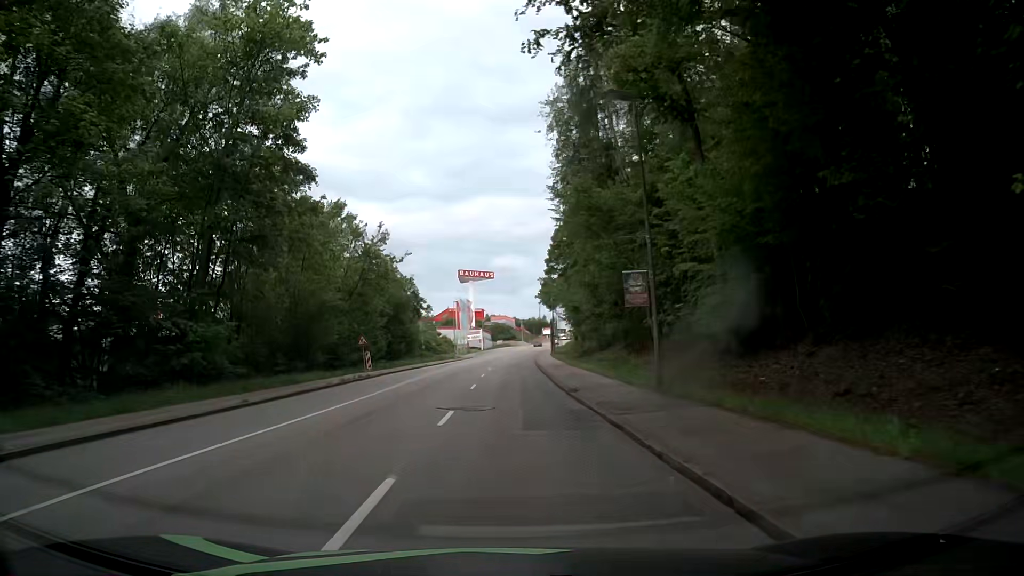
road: tertiary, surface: asphalt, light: Day
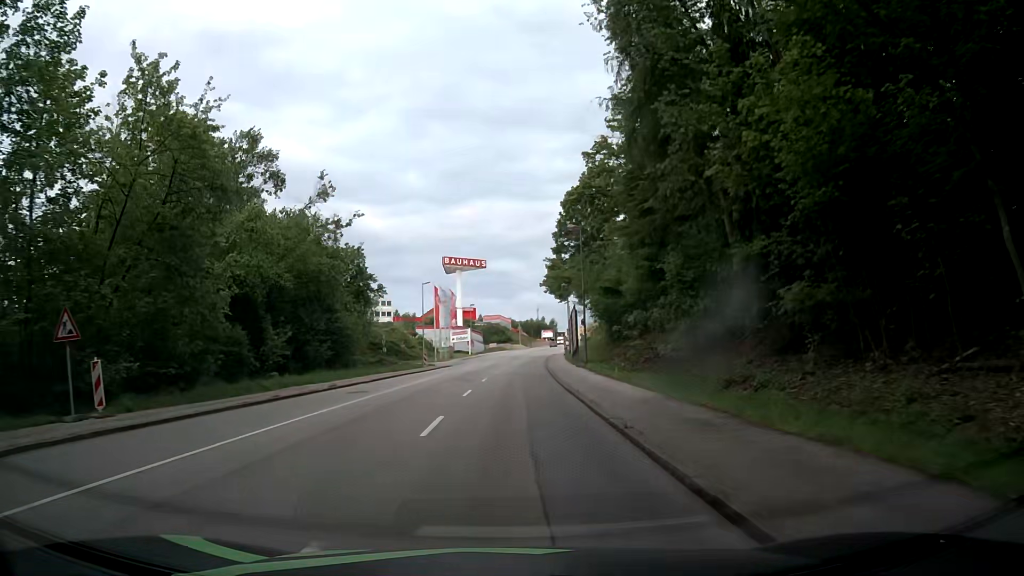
(+0.1, +30.4) m; 0°
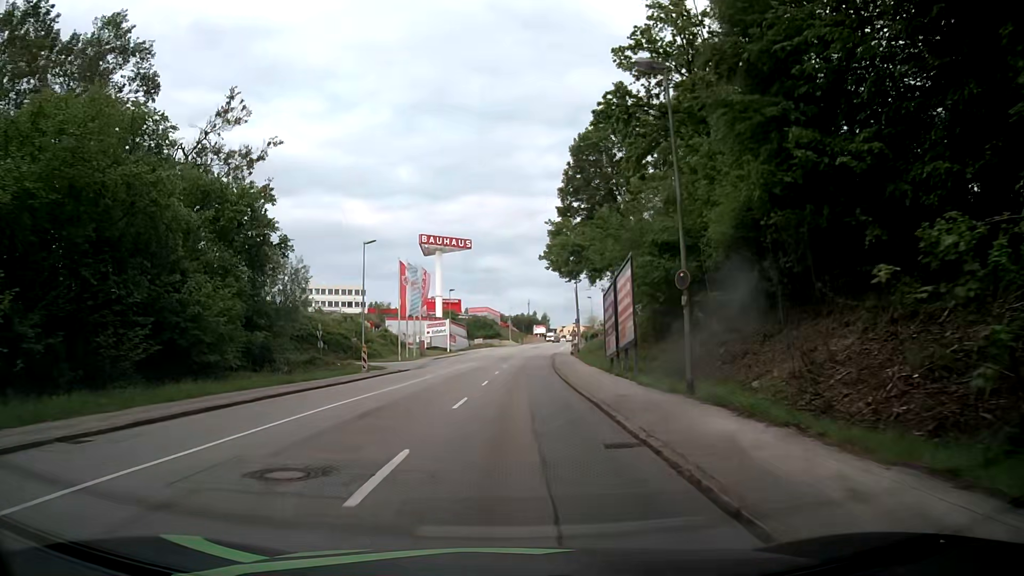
(+0.2, +22.8) m; +2°
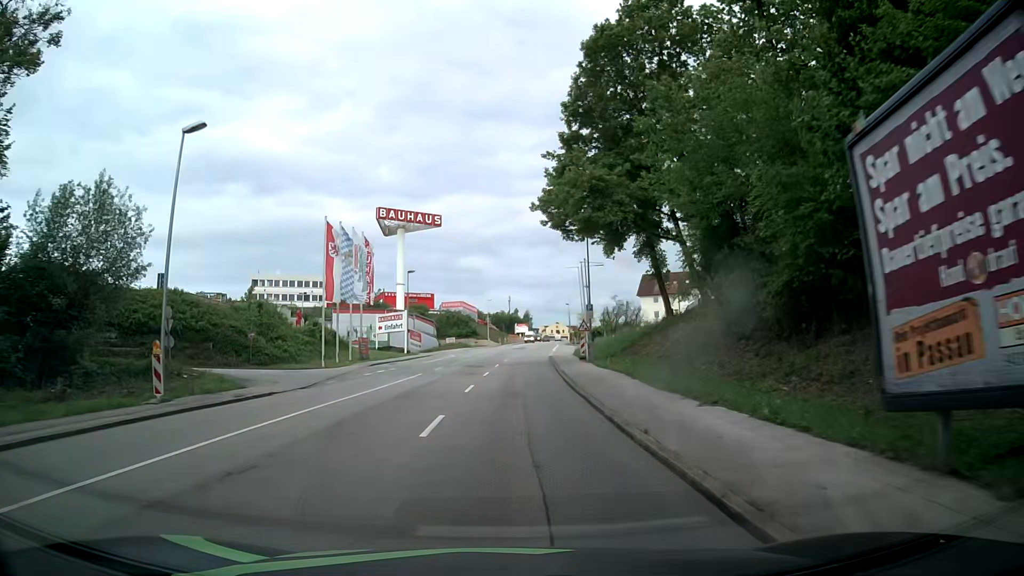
(+0.1, +22.9) m; +1°
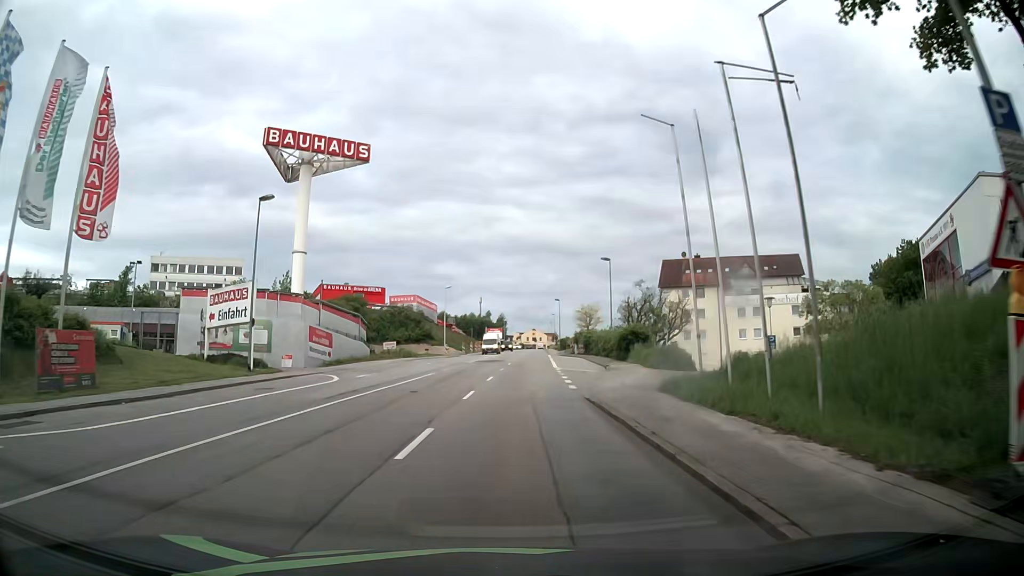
(+0.8, +38.0) m; +2°
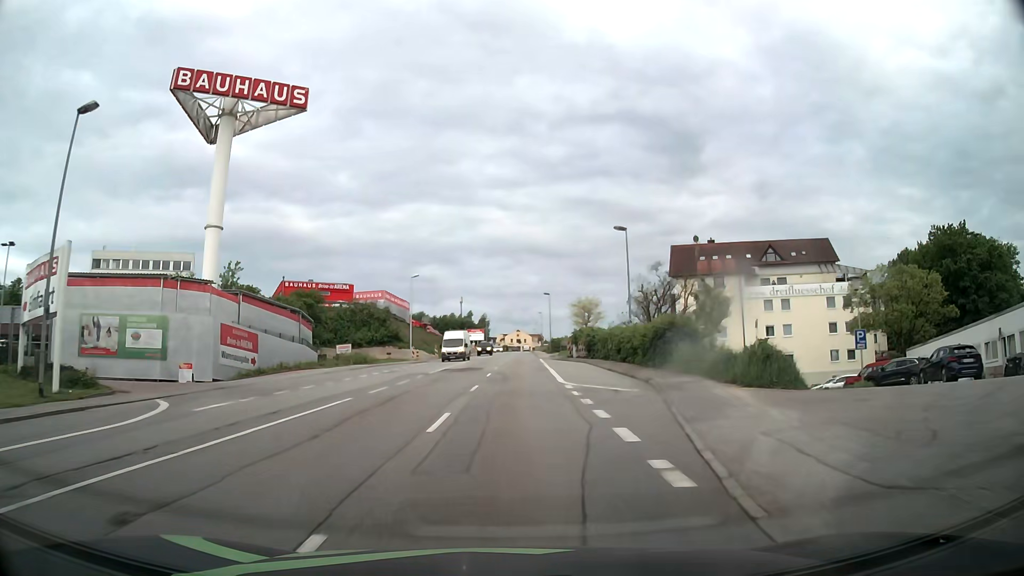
(+0.2, +15.2) m; +1°
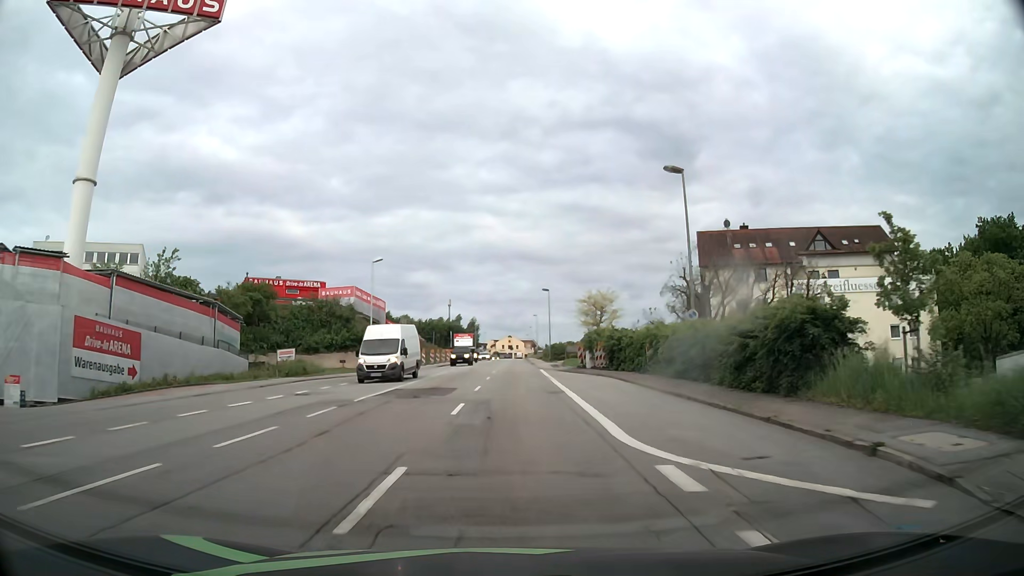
(+0.1, +15.2) m; +1°
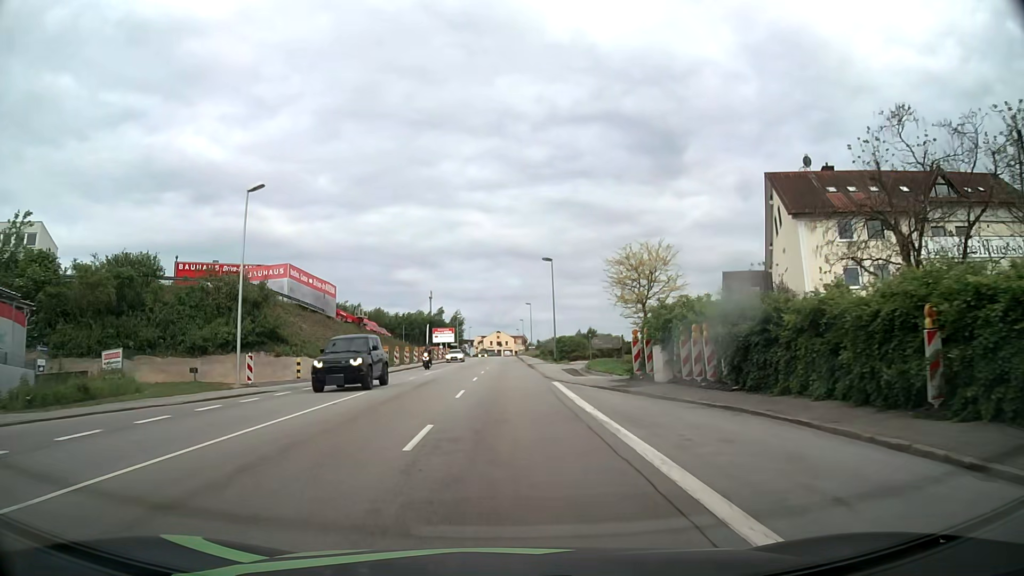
(+0.2, +22.8) m; +1°
(0, +10) (0, +20) (0, +30) (0, +40) (0, +50) (0, +60) (0, +70) (0, +80) (0, +90) (-1, +100) m
